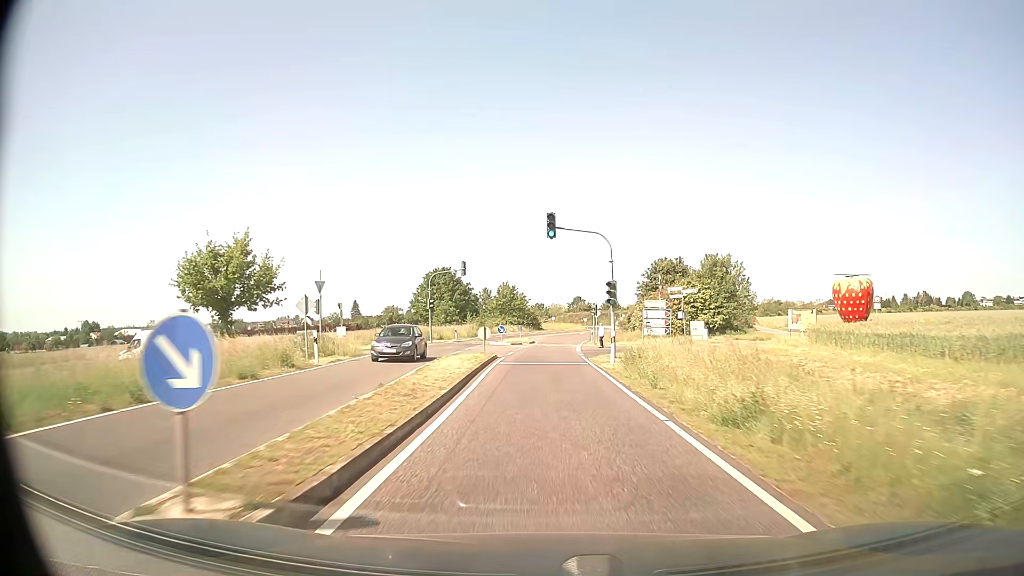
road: secondary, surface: asphalt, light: Day
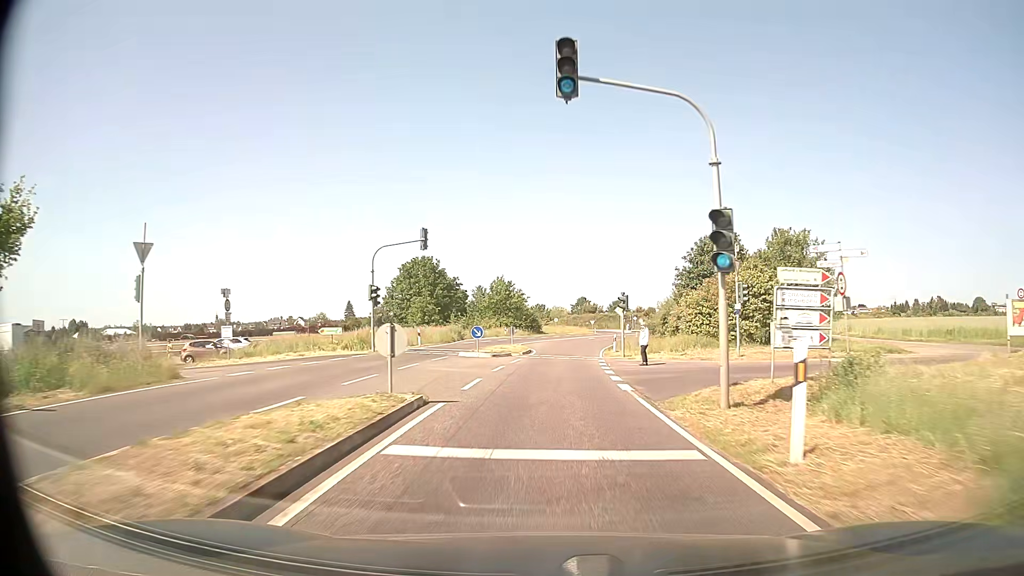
(0.0, +19.0) m; 0°
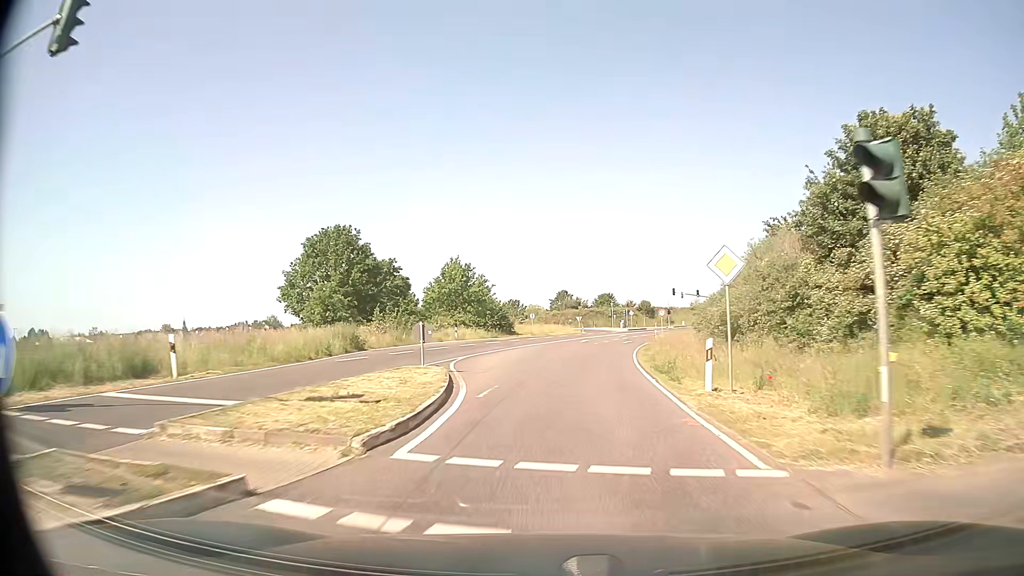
(+0.6, +28.4) m; +2°
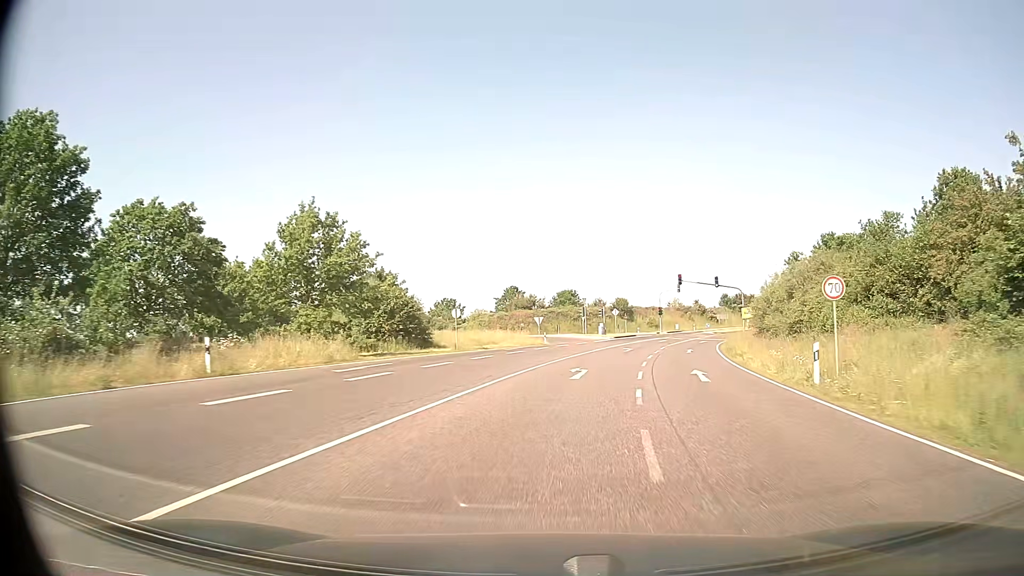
(+0.6, +37.5) m; +4°
(0, +10) (+1, +20) (+2, +30) (+4, +40) (+7, +49) (+10, +59) (+13, +68) (+15, +78) (+12, +87) (+5, +94) m
